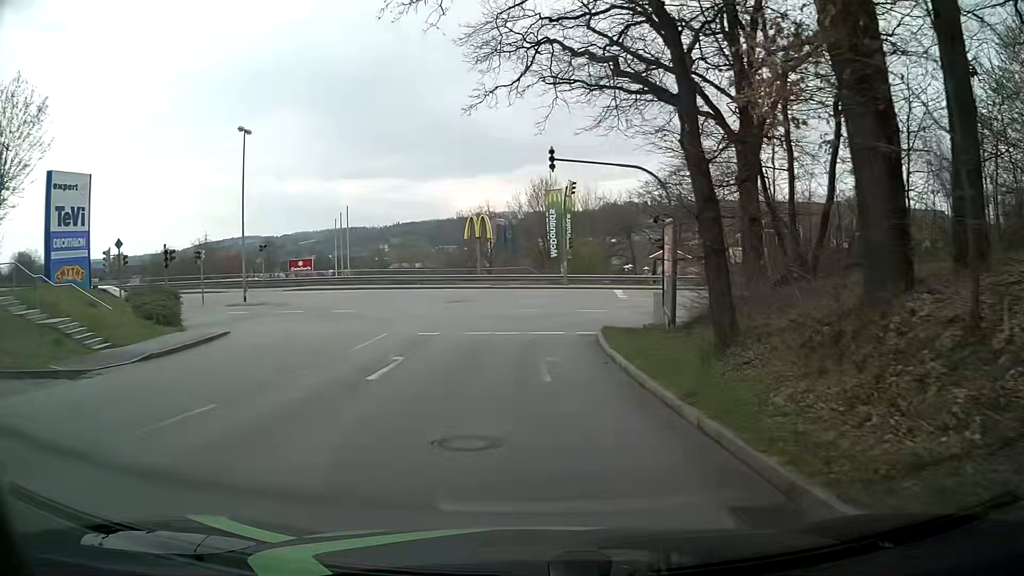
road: tertiary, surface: asphalt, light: Day
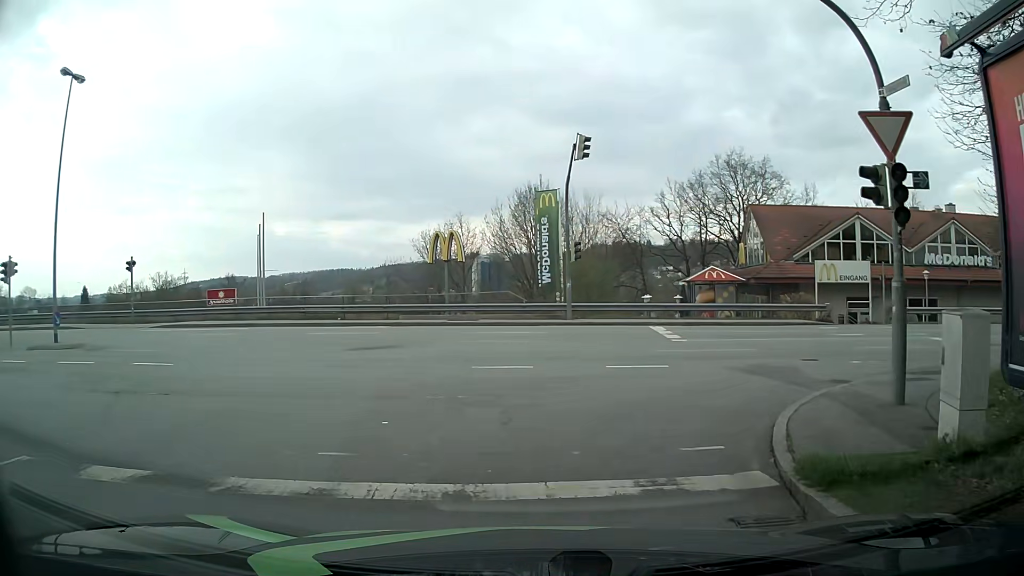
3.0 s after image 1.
(+0.1, +16.6) m; +1°
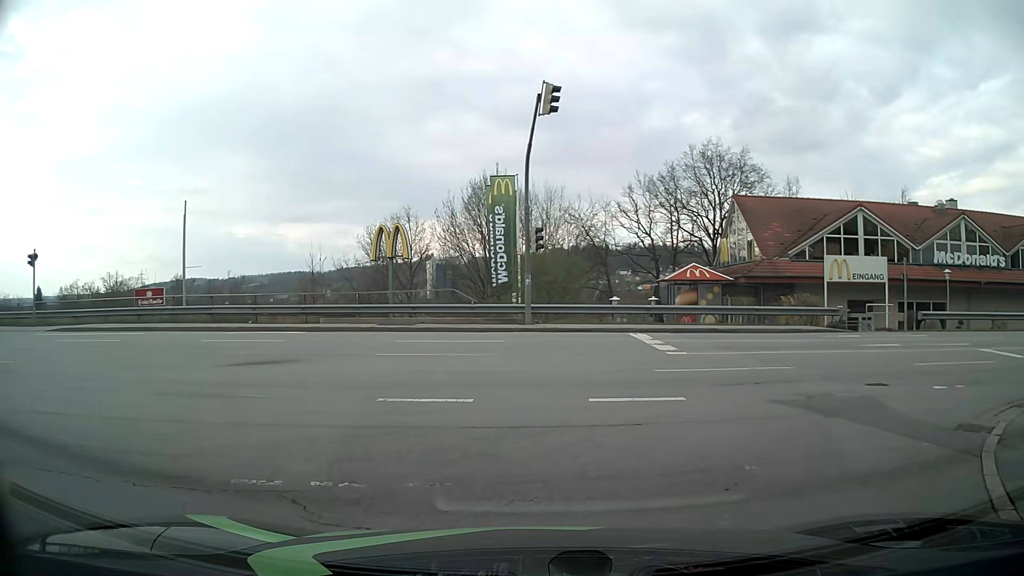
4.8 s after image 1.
(+0.1, +5.4) m; +5°
